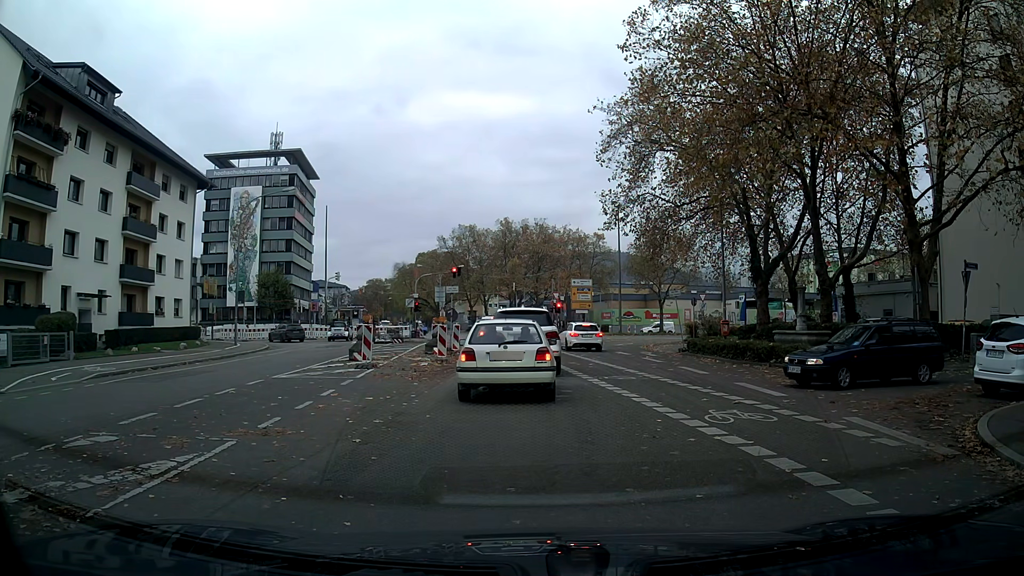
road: tertiary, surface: asphalt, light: Day
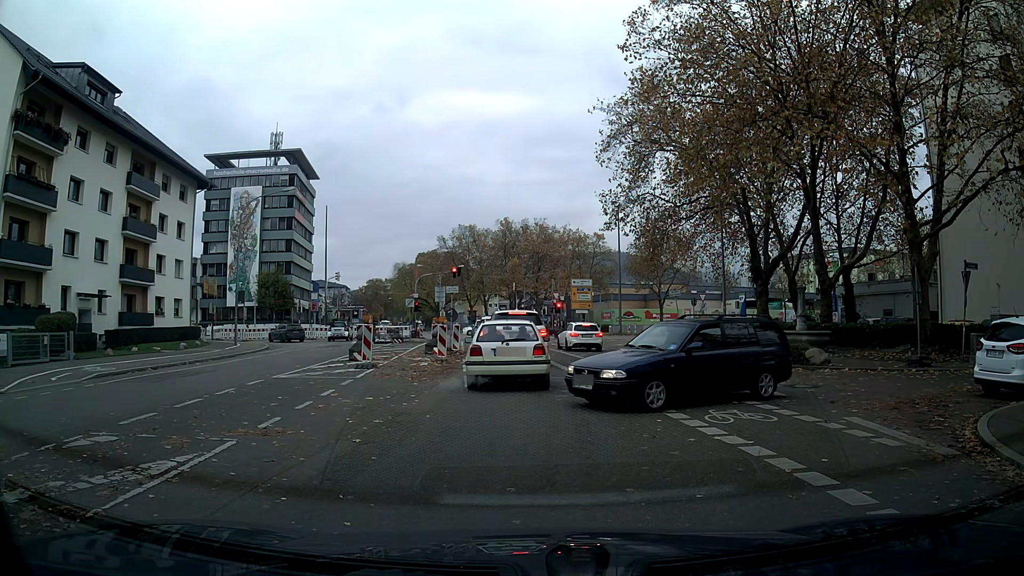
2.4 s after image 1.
(0.0, 0.0) m; 0°
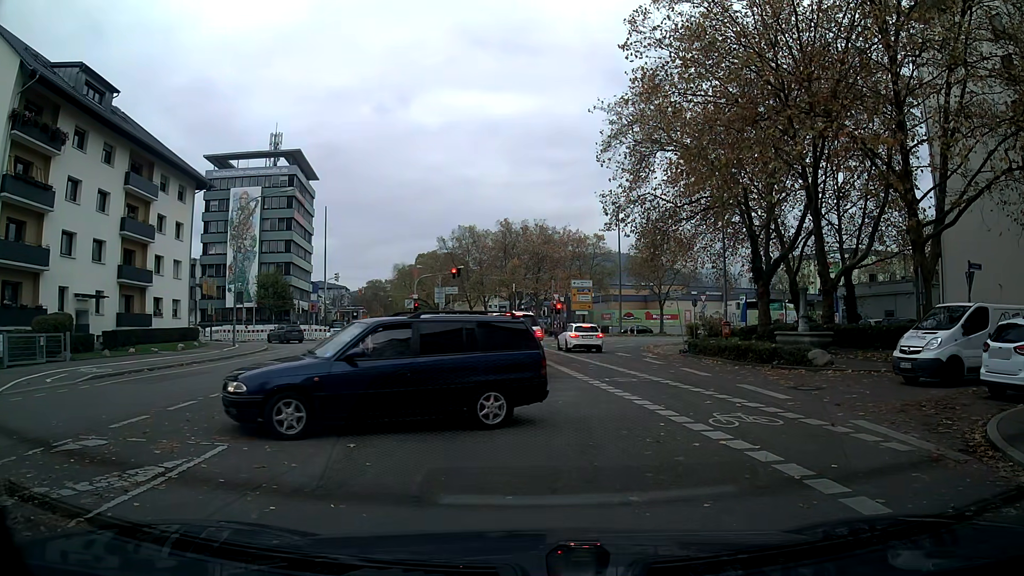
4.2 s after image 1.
(0.0, +0.2) m; 0°
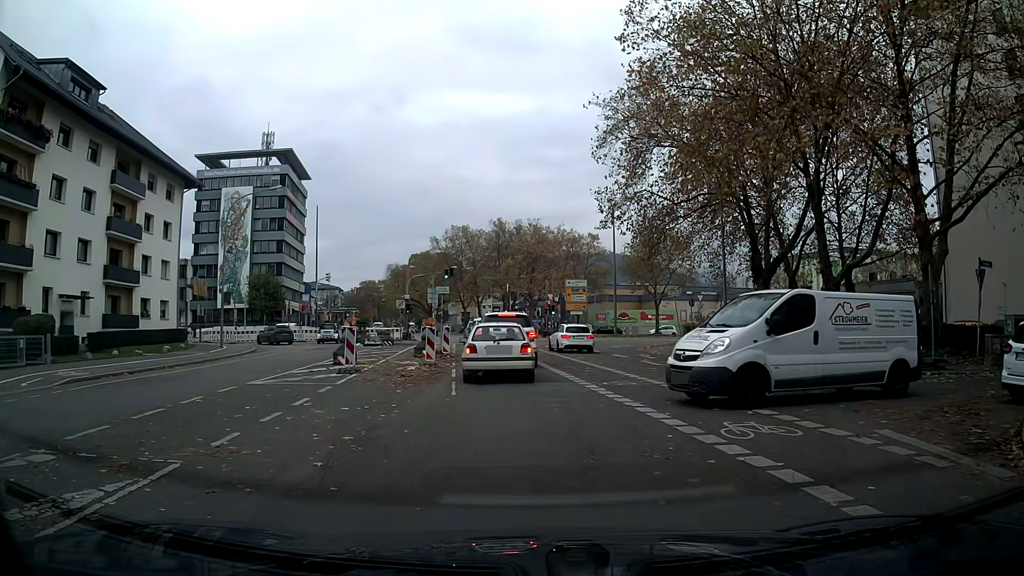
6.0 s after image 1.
(0.0, +0.9) m; 0°
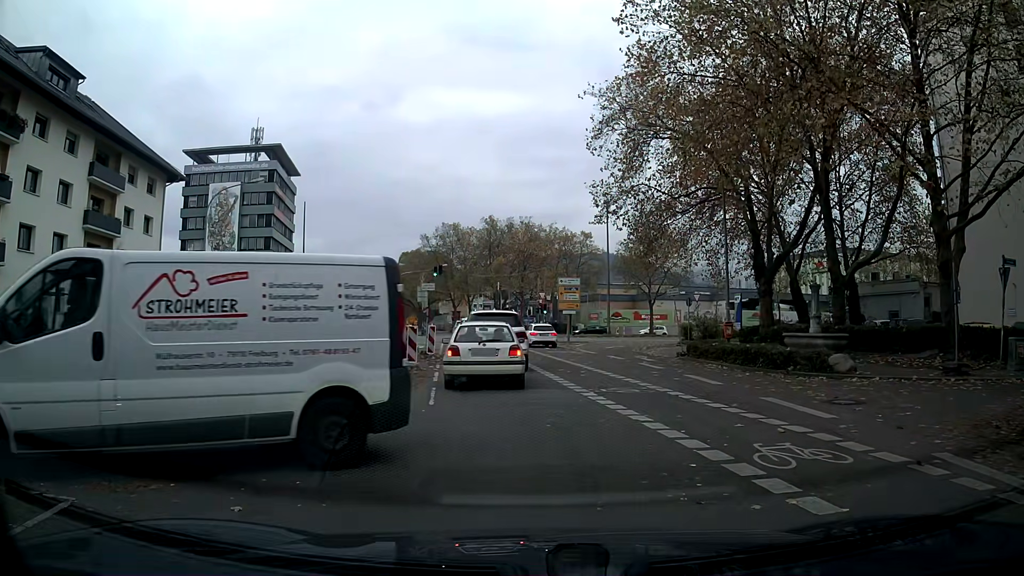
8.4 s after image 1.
(0.0, +1.7) m; 0°
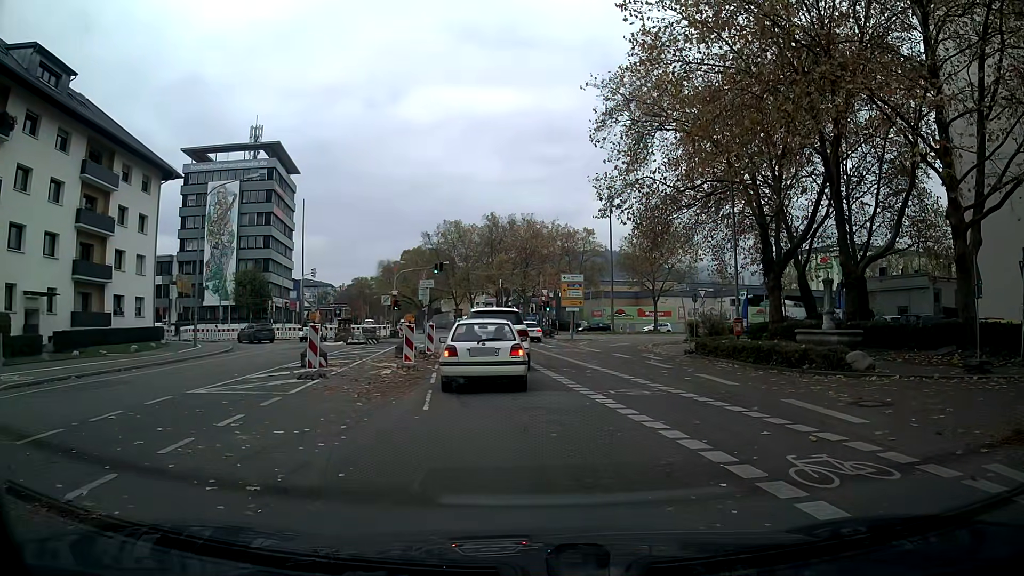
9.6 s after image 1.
(0.0, +0.9) m; 0°
